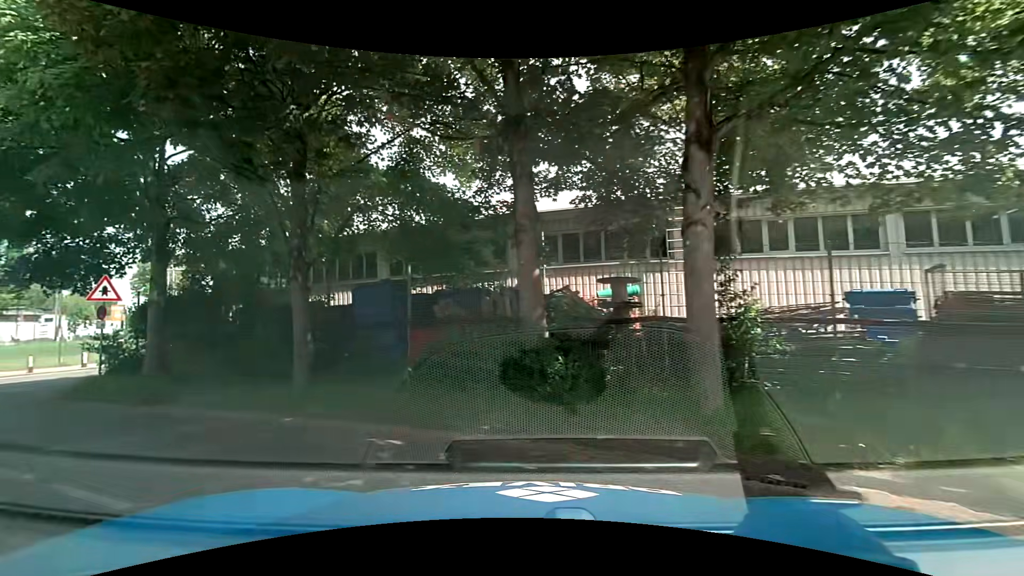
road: residential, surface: asphalt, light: Day
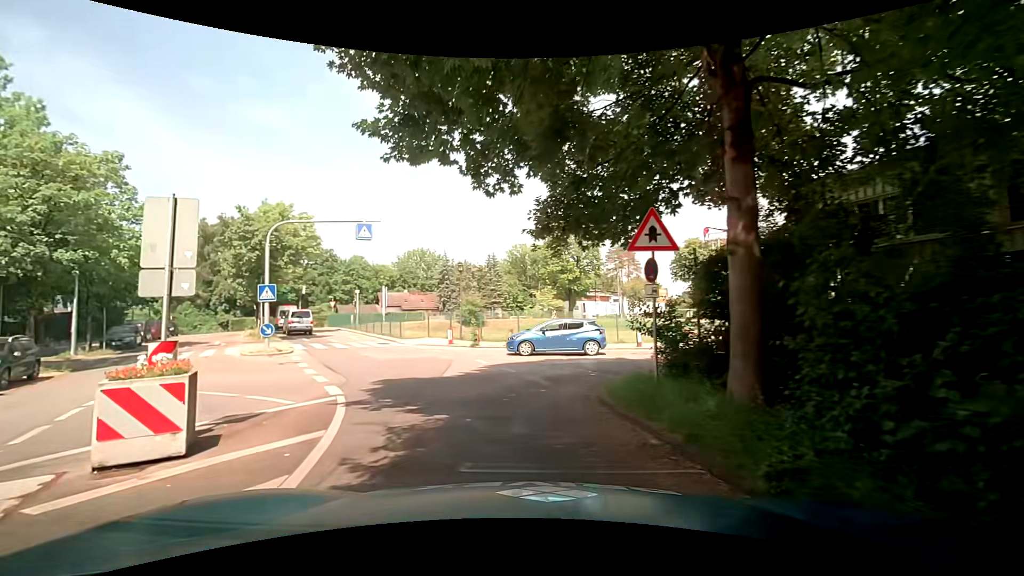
(-4.9, +8.2) m; -56°
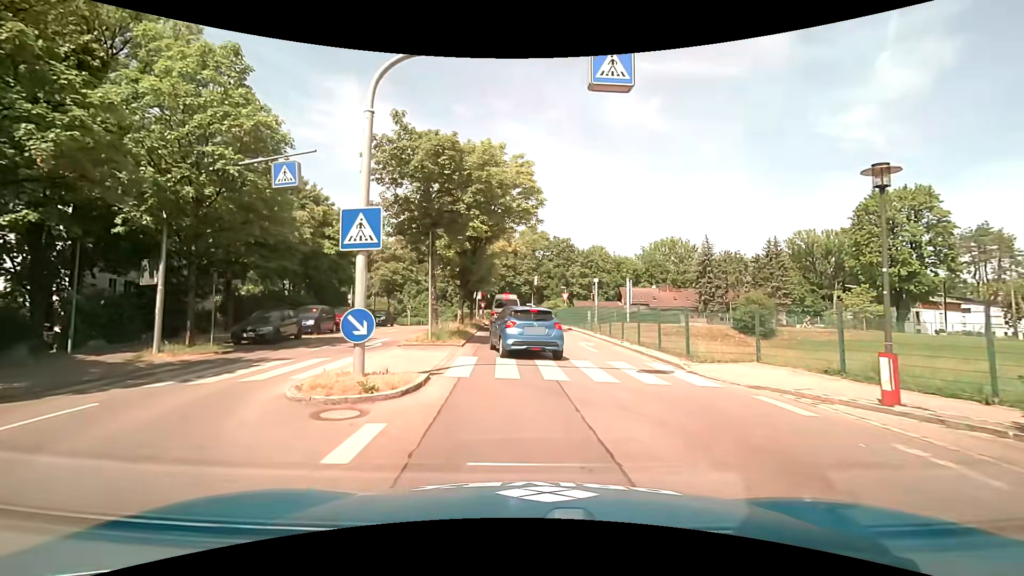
(-4.7, +16.7) m; -27°
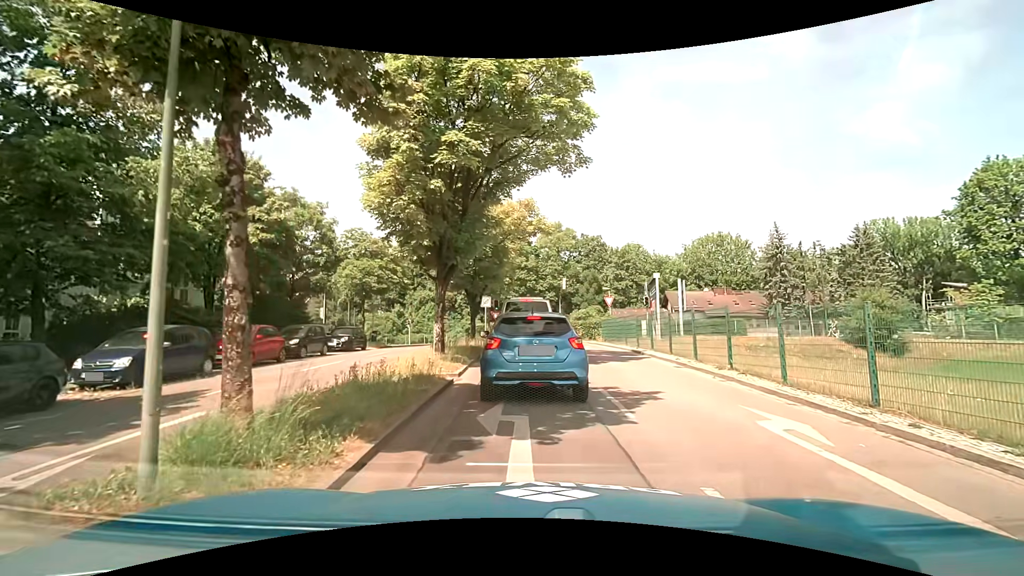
(-0.5, +13.7) m; -3°
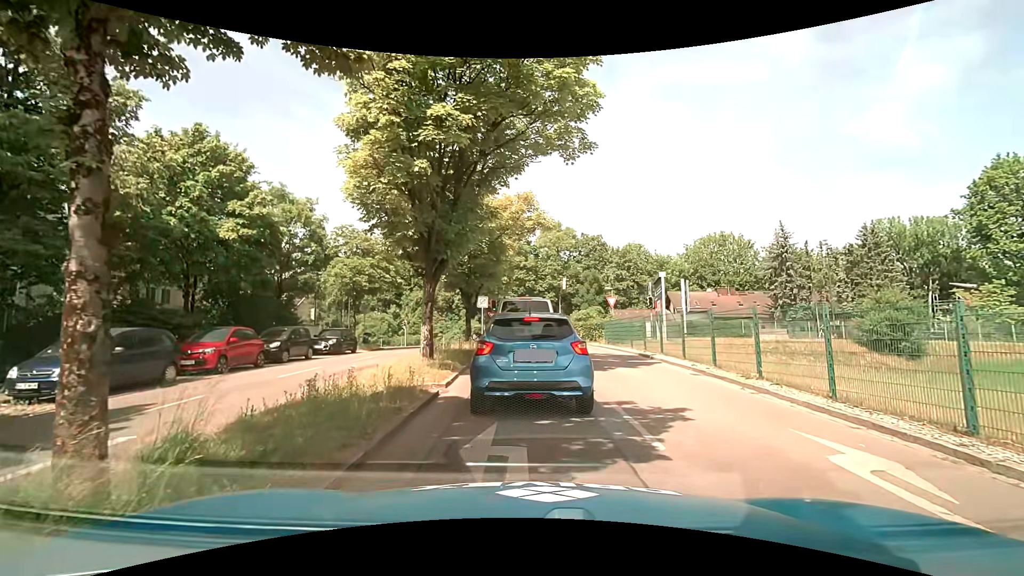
(0.0, +1.5) m; 0°
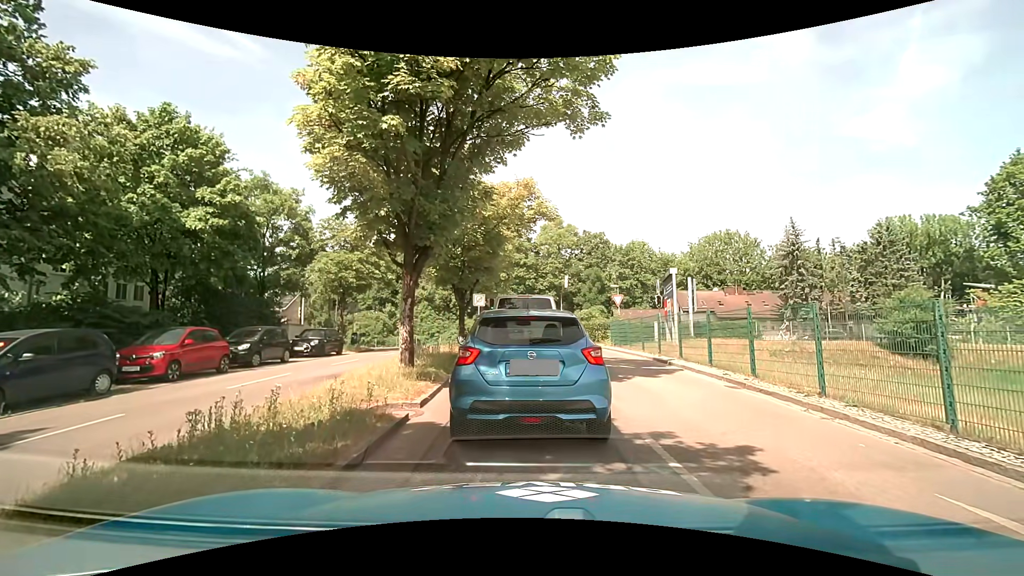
(-0.1, +2.1) m; -3°
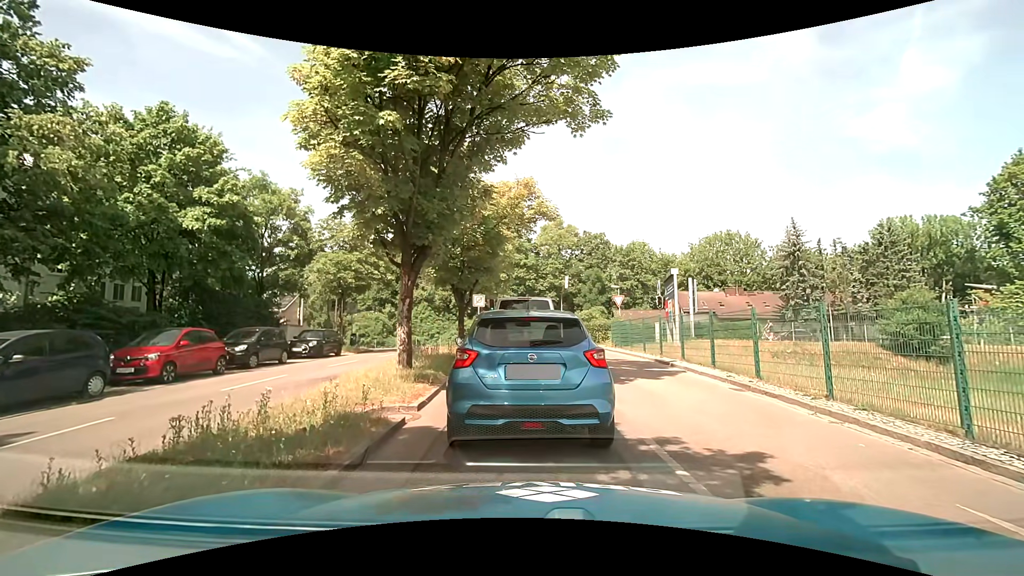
(0.0, +0.2) m; 0°
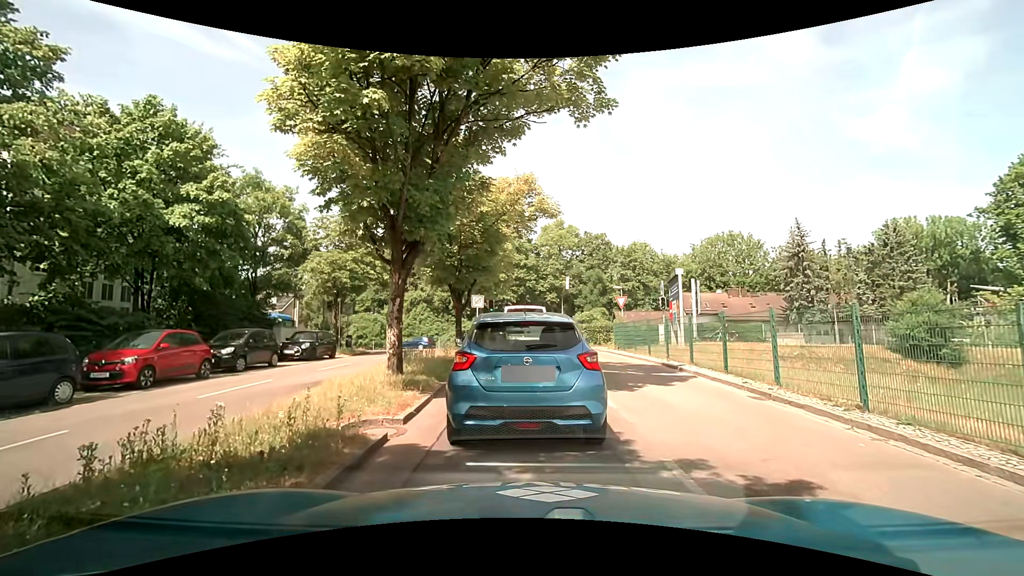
(0.0, +0.9) m; 0°
